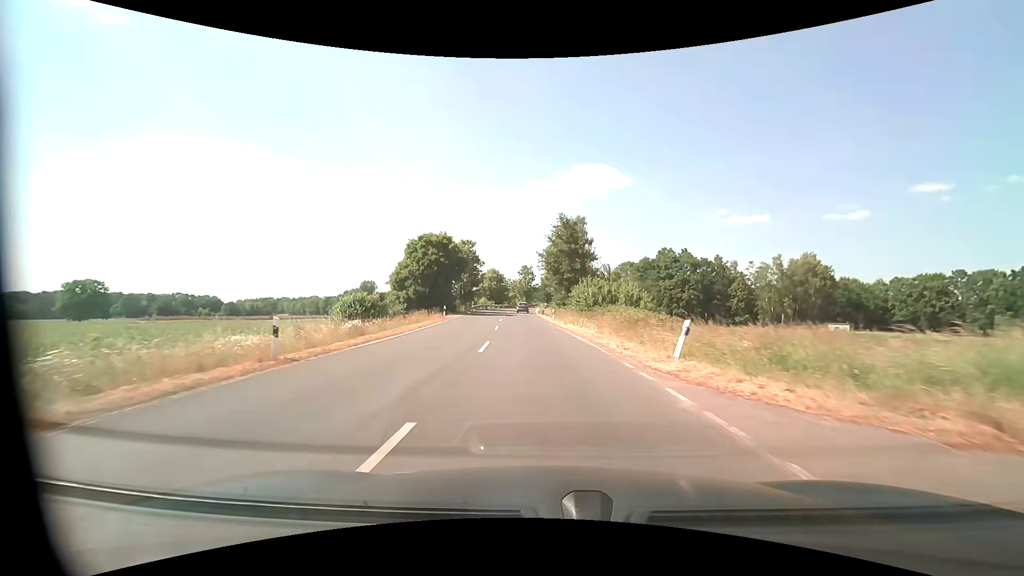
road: secondary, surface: asphalt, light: Day
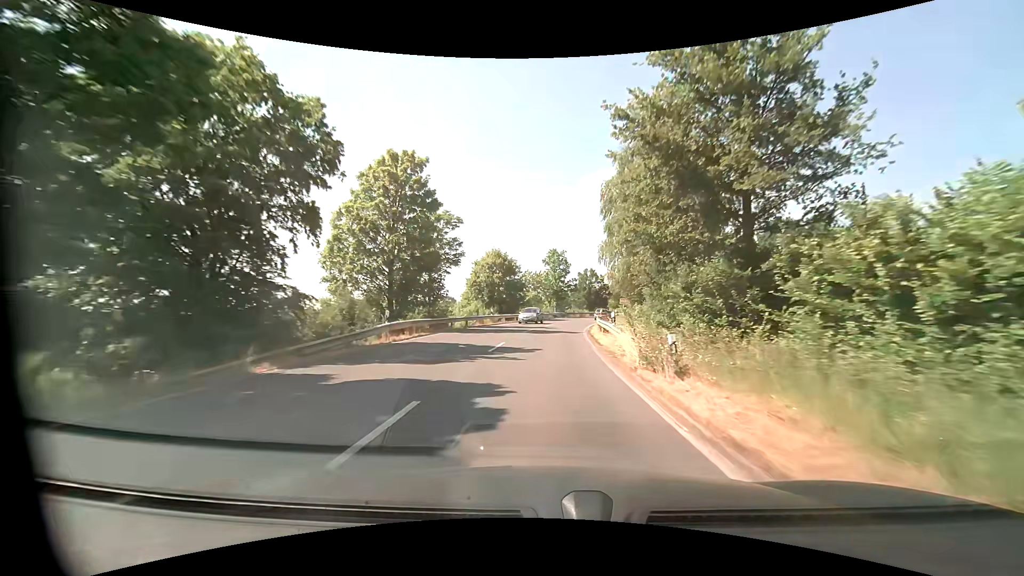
(-2.1, +47.8) m; -3°
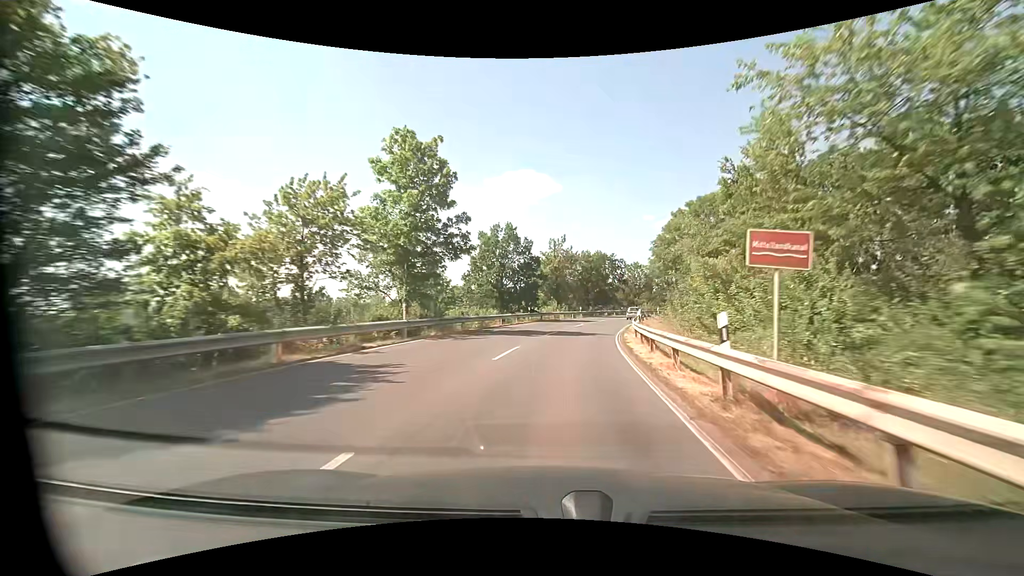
(+3.6, +50.7) m; +11°
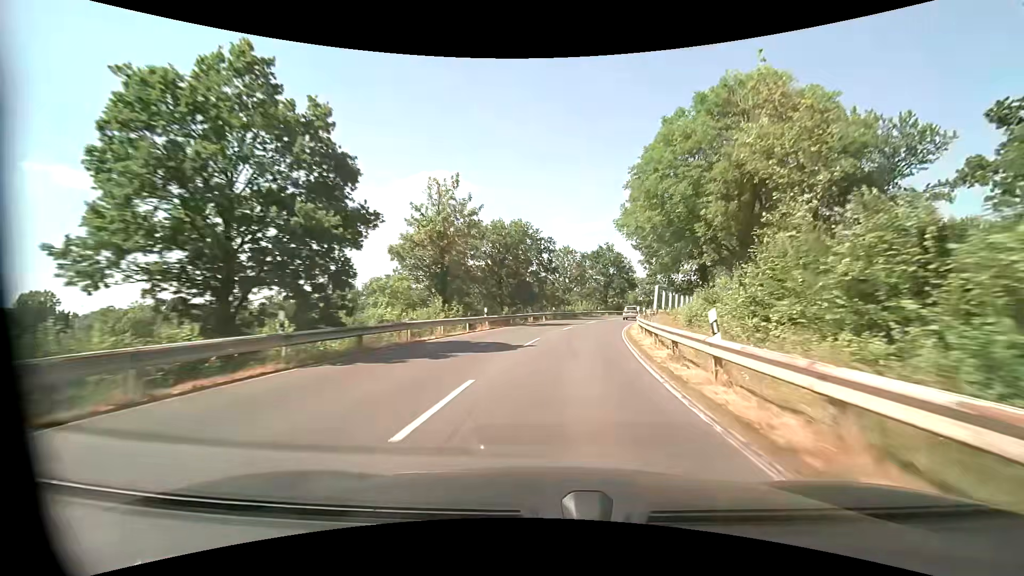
(+2.7, +31.1) m; +10°
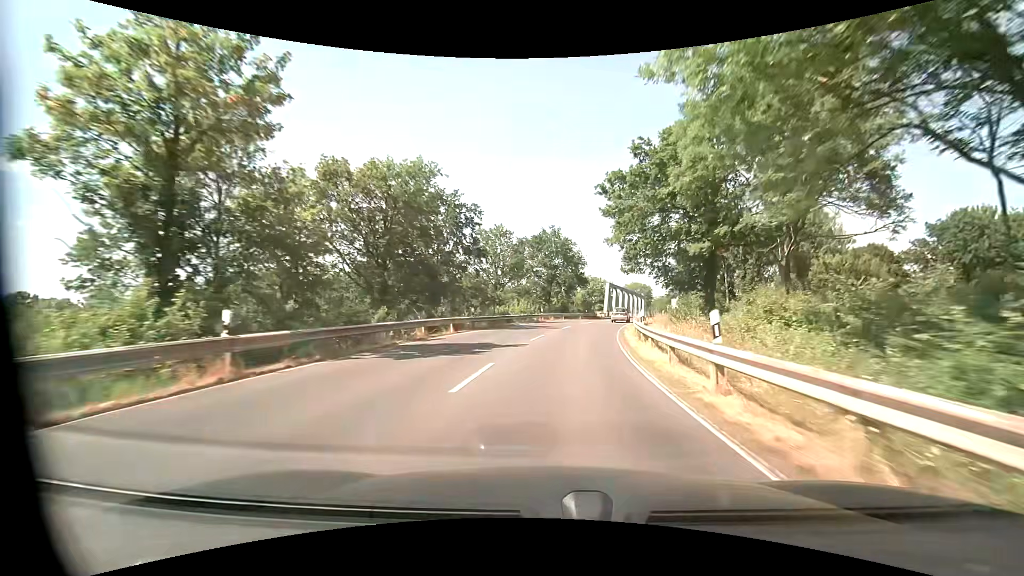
(+1.1, +21.0) m; +7°
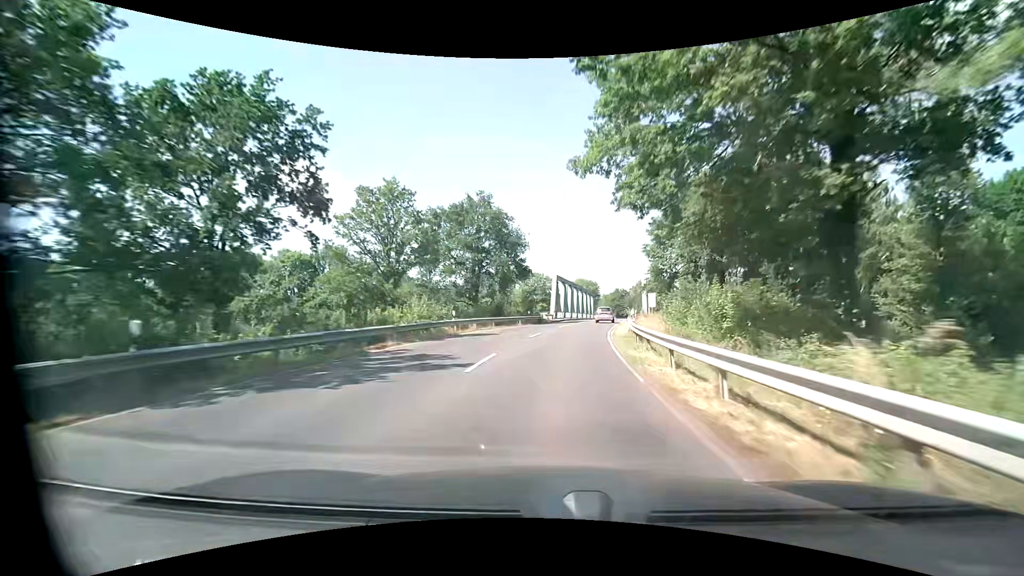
(+1.3, +21.2) m; +7°
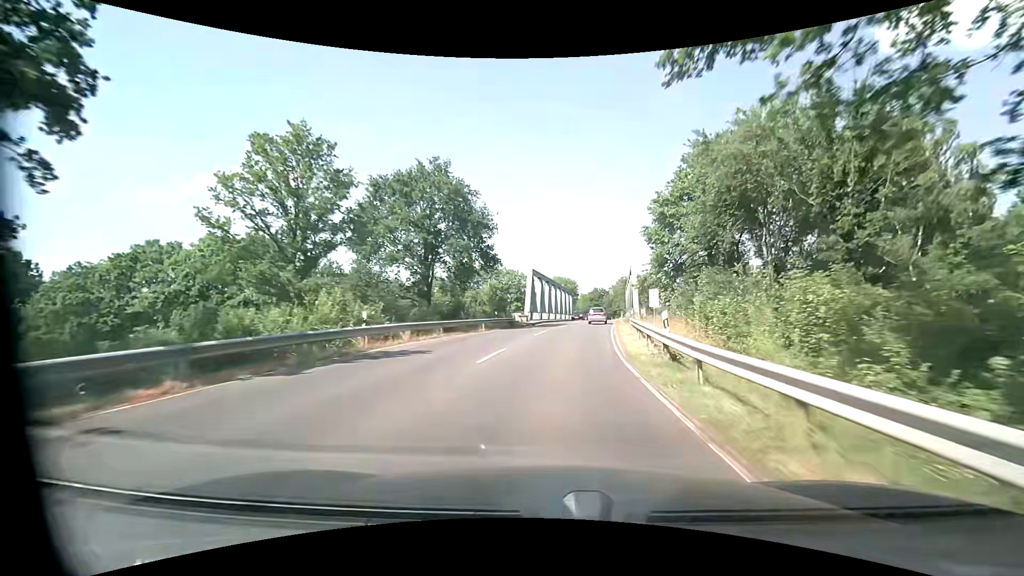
(+0.2, +10.6) m; +2°
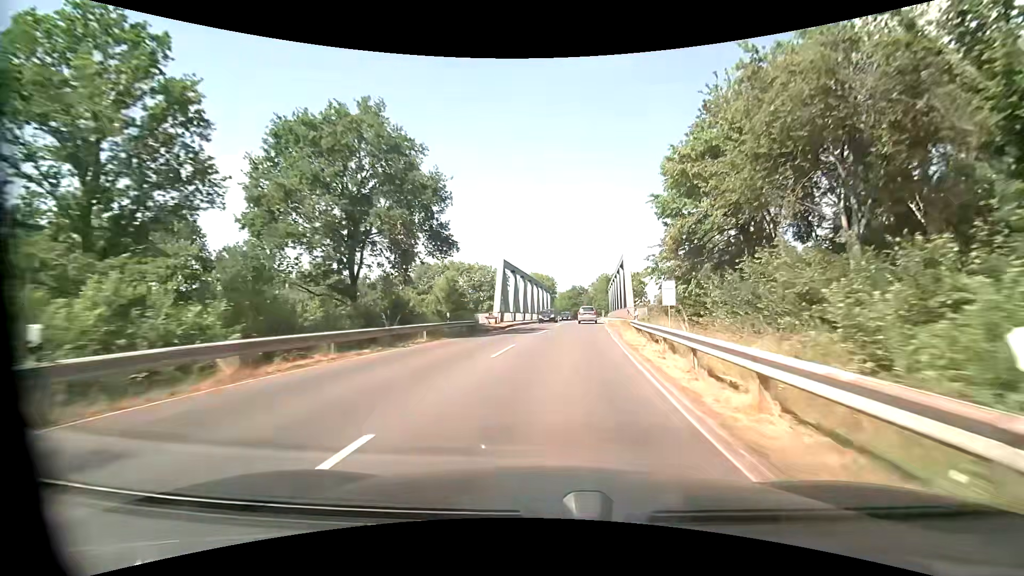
(+0.3, +10.5) m; +2°
(0, +10) (+1, +20) (+2, +30) (+3, +40) (+4, +50) (+5, +60) (+6, +70) (+8, +80) (+9, +90) (+10, +99) m
